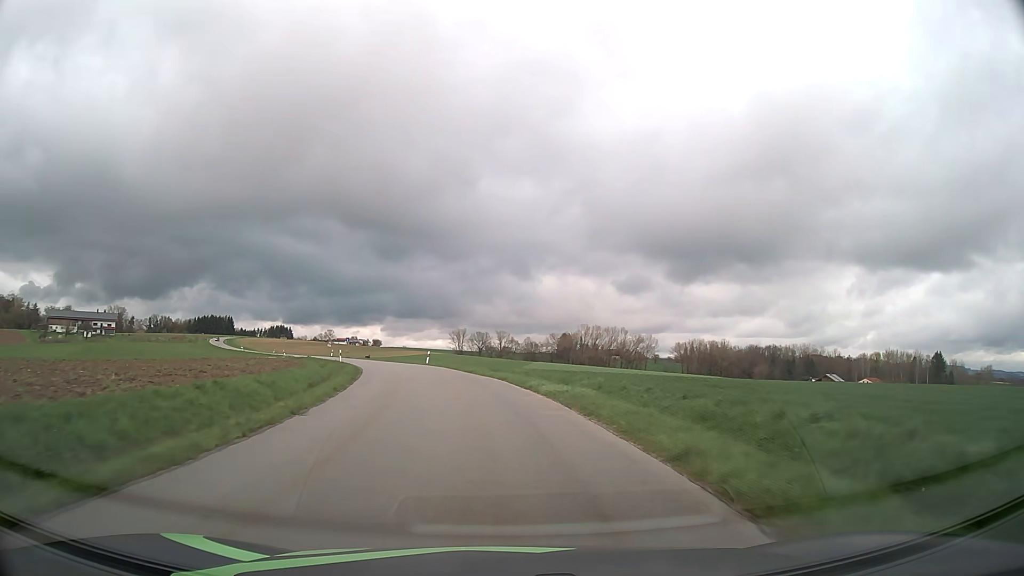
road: tertiary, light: Day
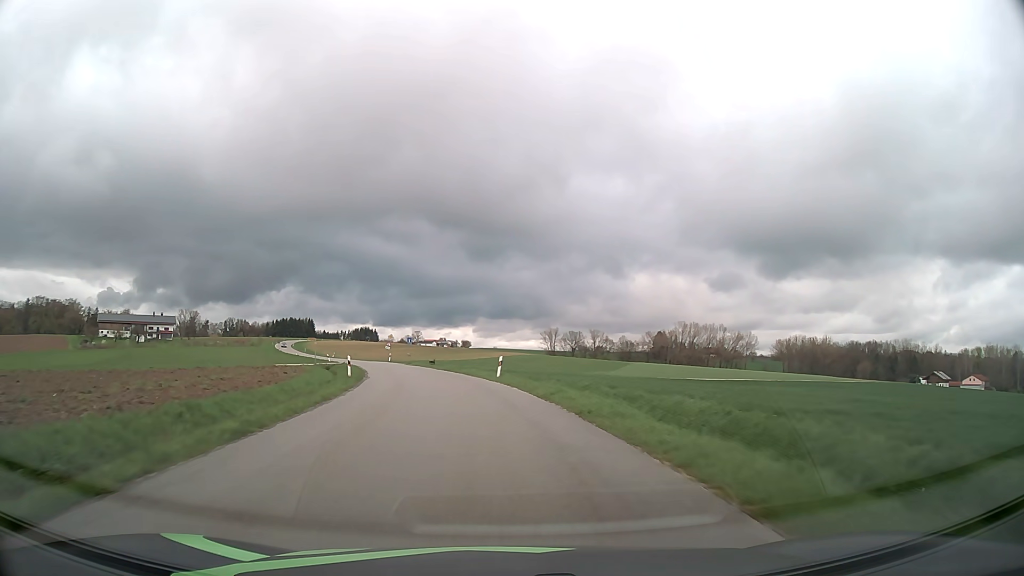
(-1.5, +22.0) m; -8°
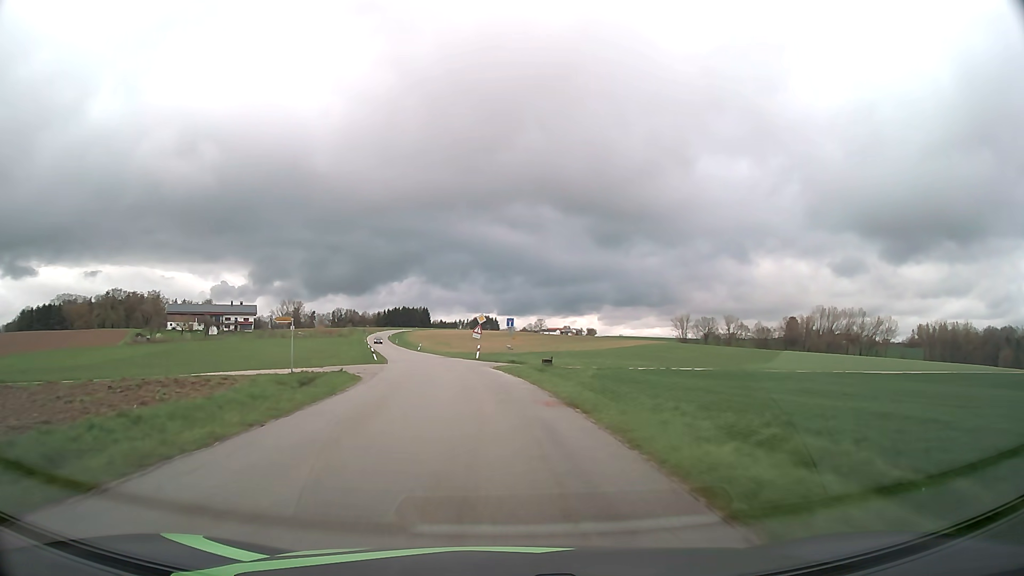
(-2.9, +33.0) m; -10°
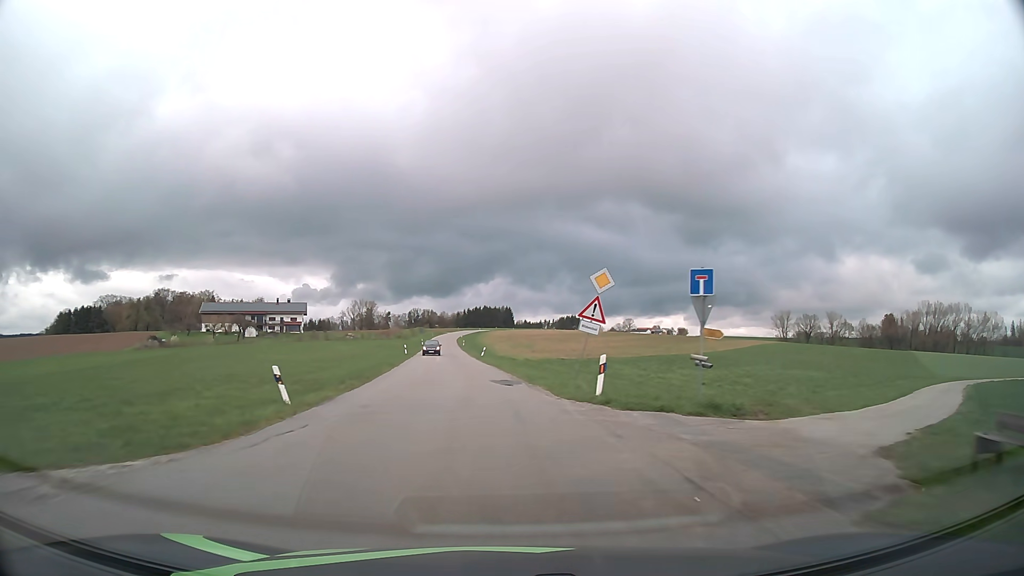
(-2.3, +33.3) m; -7°
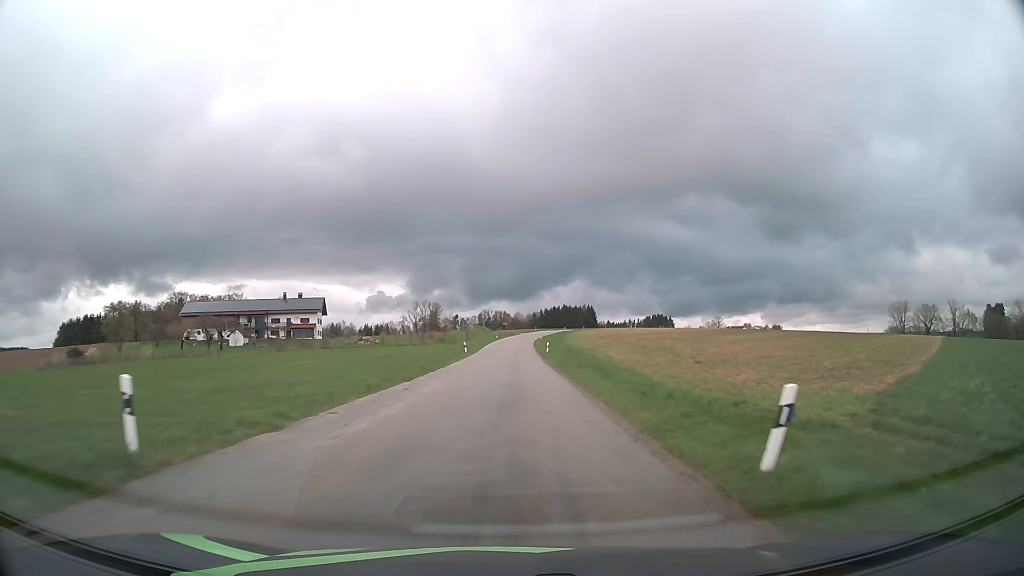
(-4.4, +56.3) m; -7°
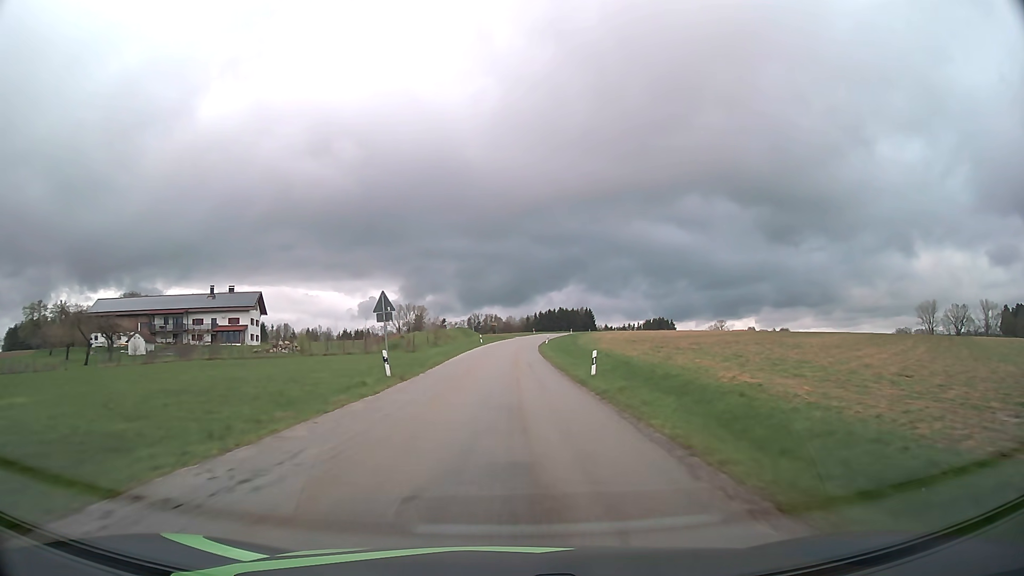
(+0.2, +34.8) m; +1°
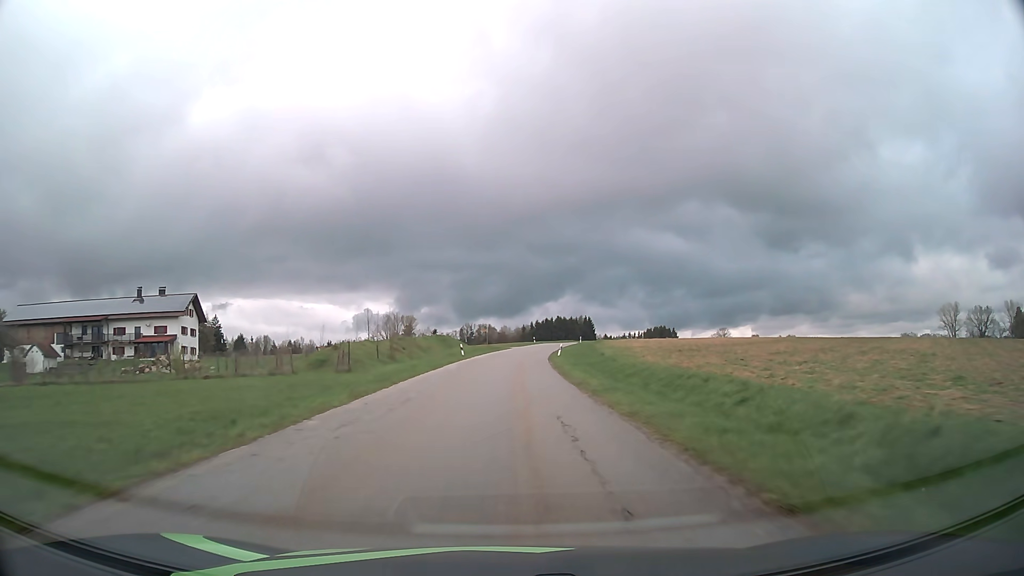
(+0.1, +23.5) m; 0°
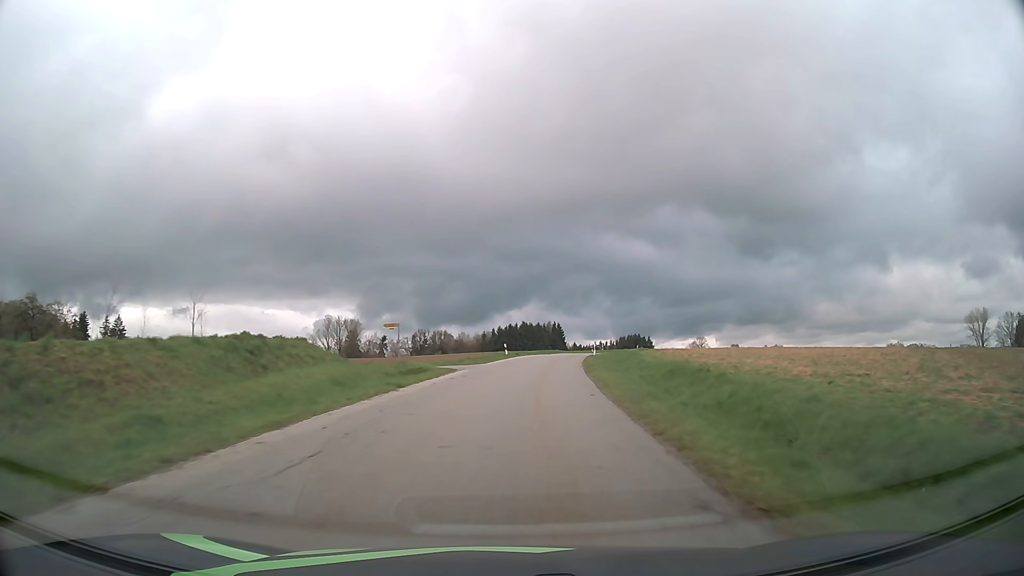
(+0.8, +47.4) m; +3°
(0, +10) (+1, +20) (+1, +30) (+2, +40) (+4, +50) (+5, +60) (+7, +69) (+10, +79) (+13, +89) (+16, +98) m
